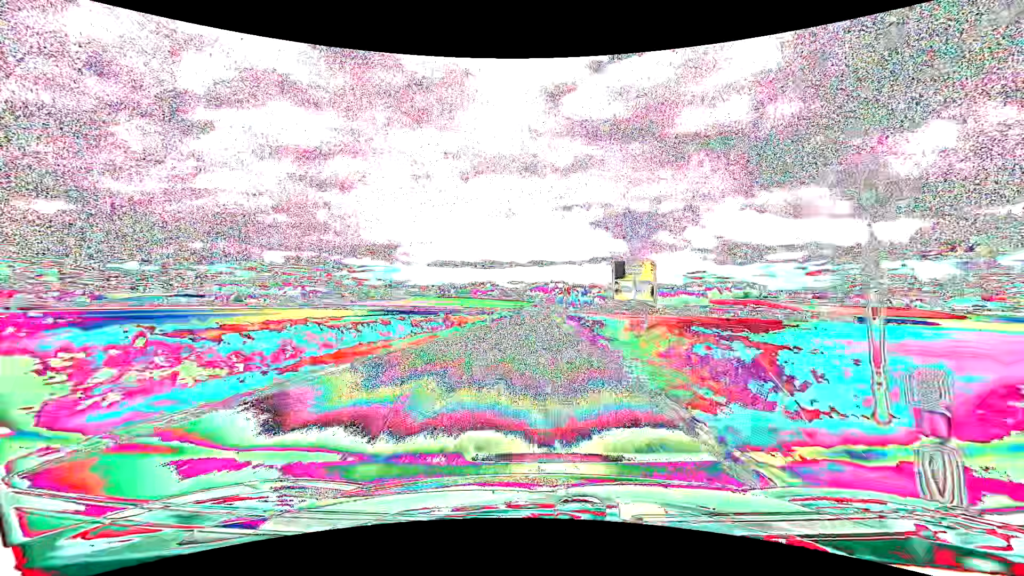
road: tertiary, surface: asphalt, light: Day
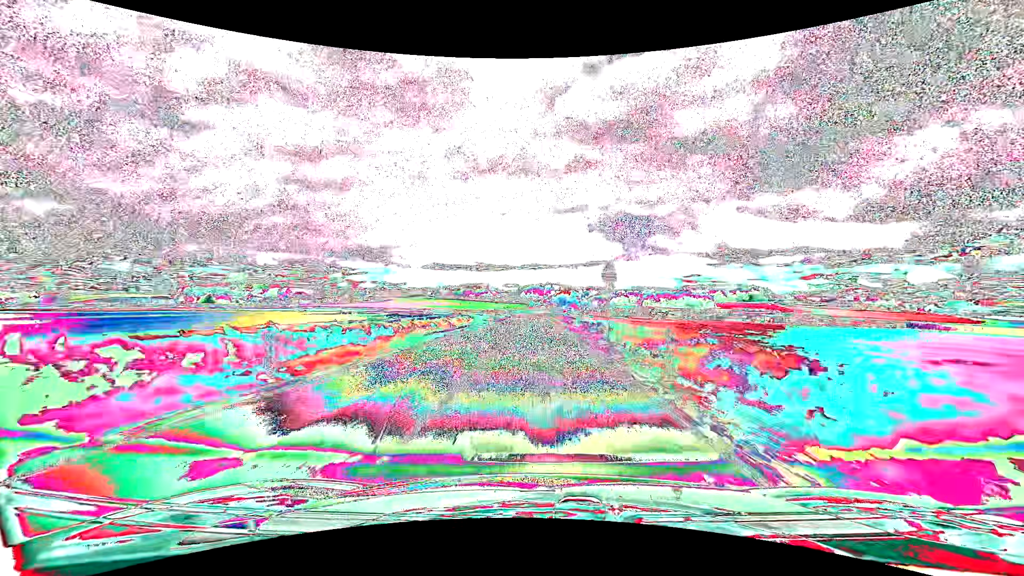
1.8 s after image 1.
(+0.1, +43.5) m; +1°
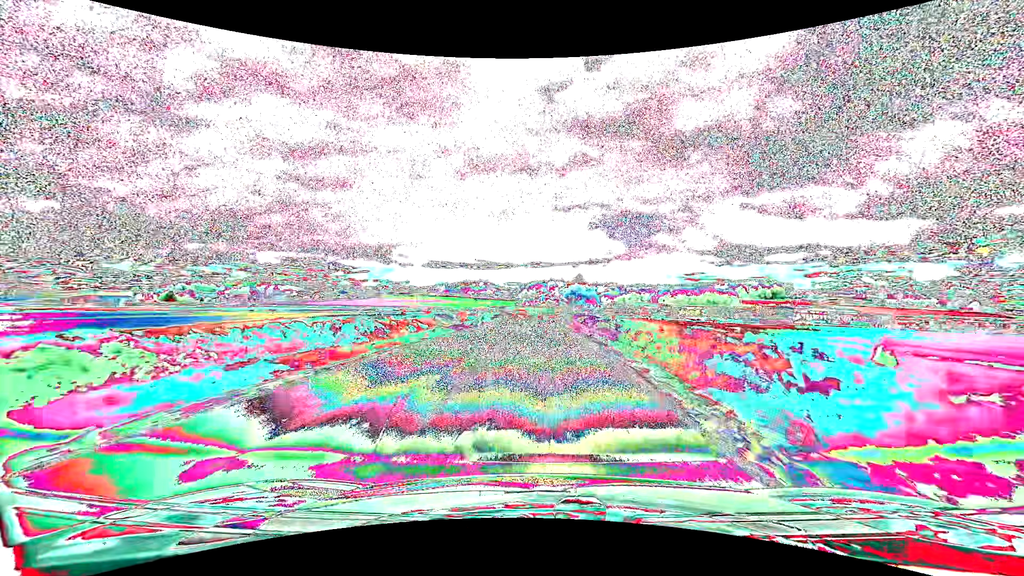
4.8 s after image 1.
(-0.2, +66.5) m; 0°
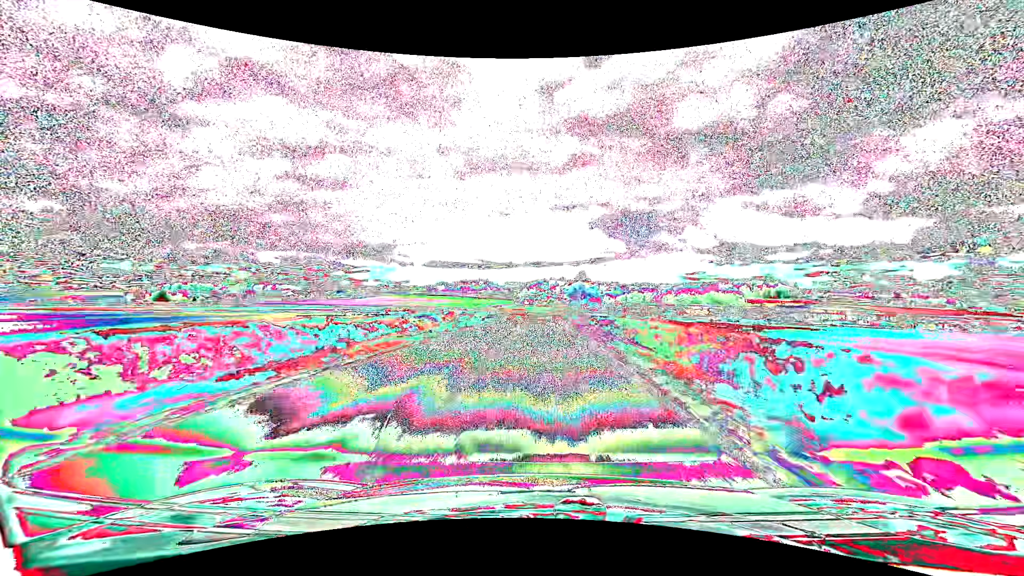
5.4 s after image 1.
(0.0, +11.8) m; 0°
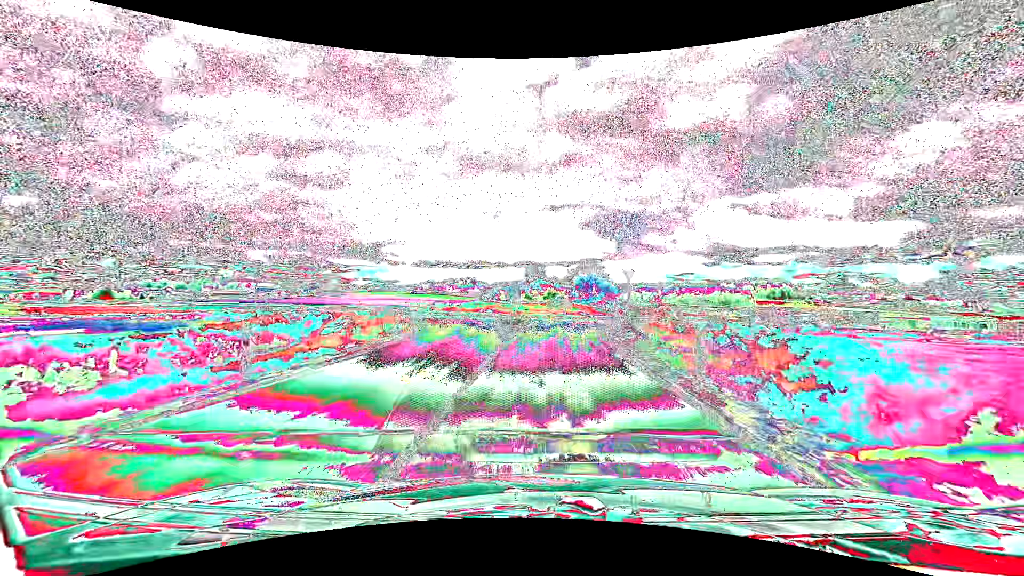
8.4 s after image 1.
(+0.3, +48.1) m; +1°
